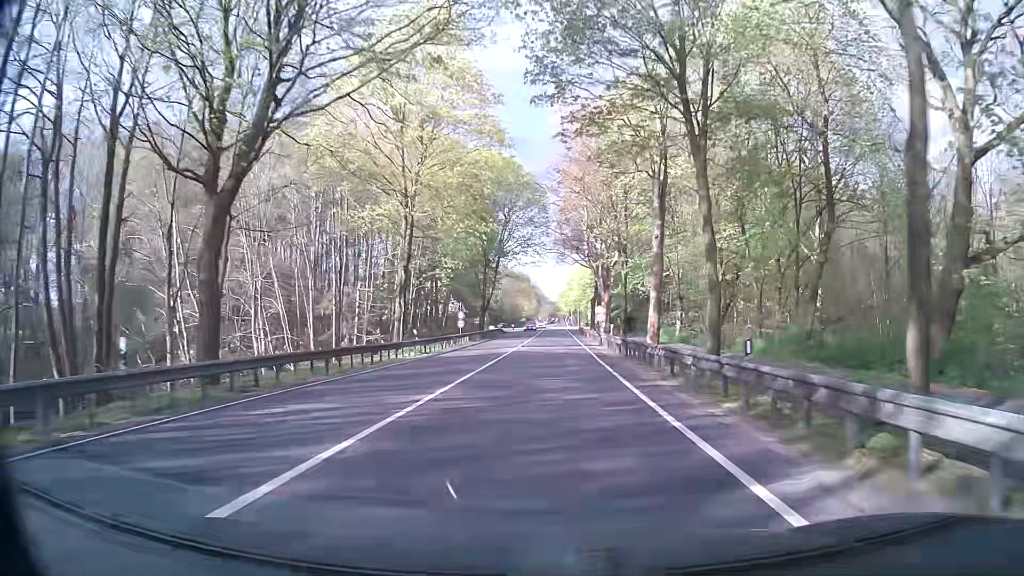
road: primary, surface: asphalt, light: Day
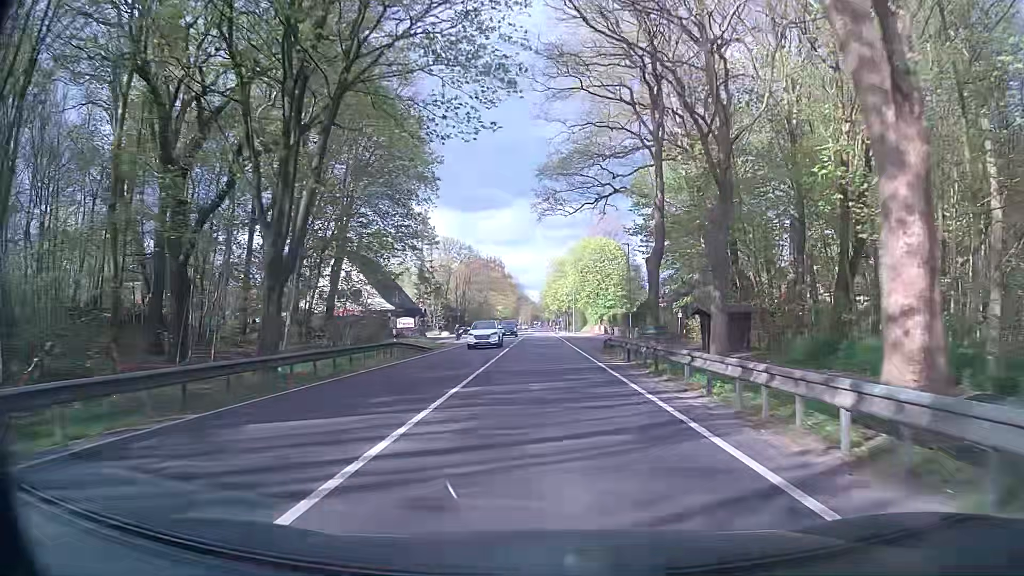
(+0.8, +53.5) m; +2°
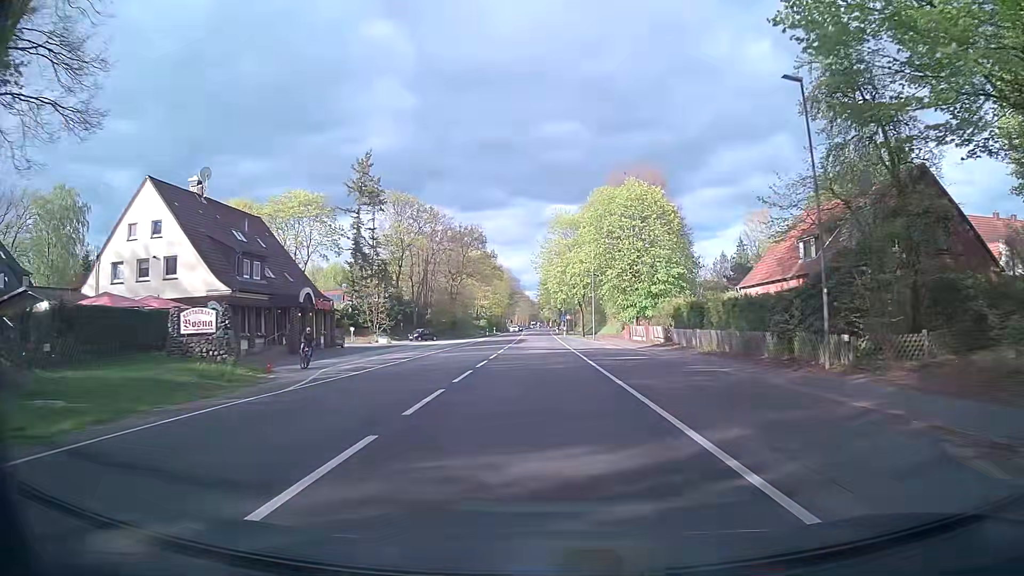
(+0.3, +42.9) m; 0°
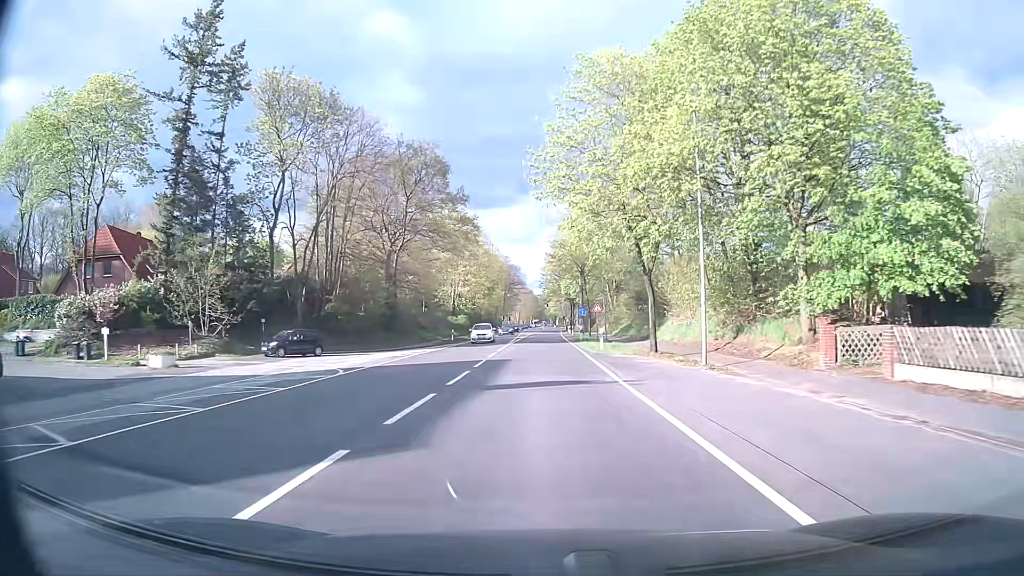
(+0.4, +42.9) m; 0°
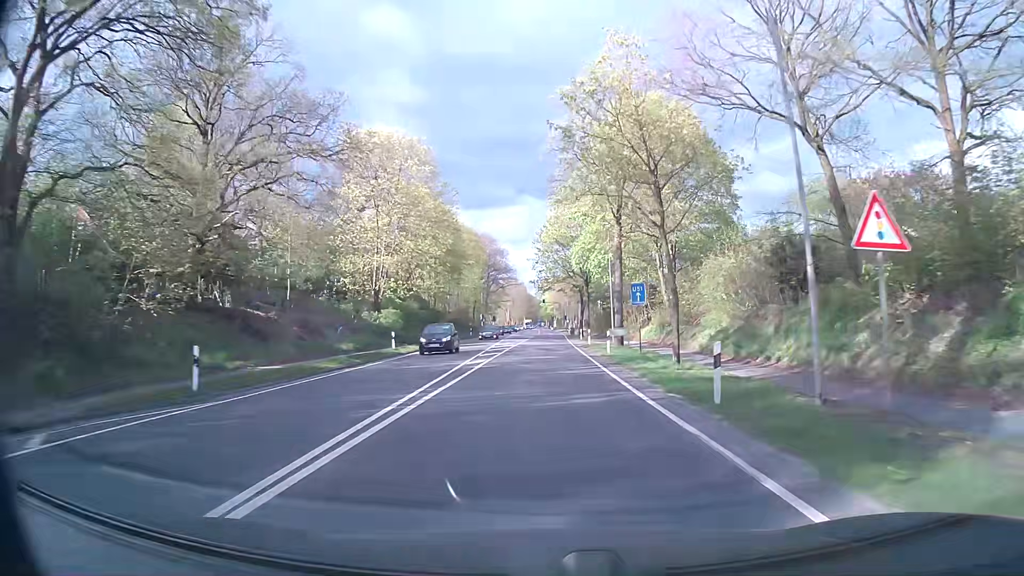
(+0.1, +43.0) m; +1°
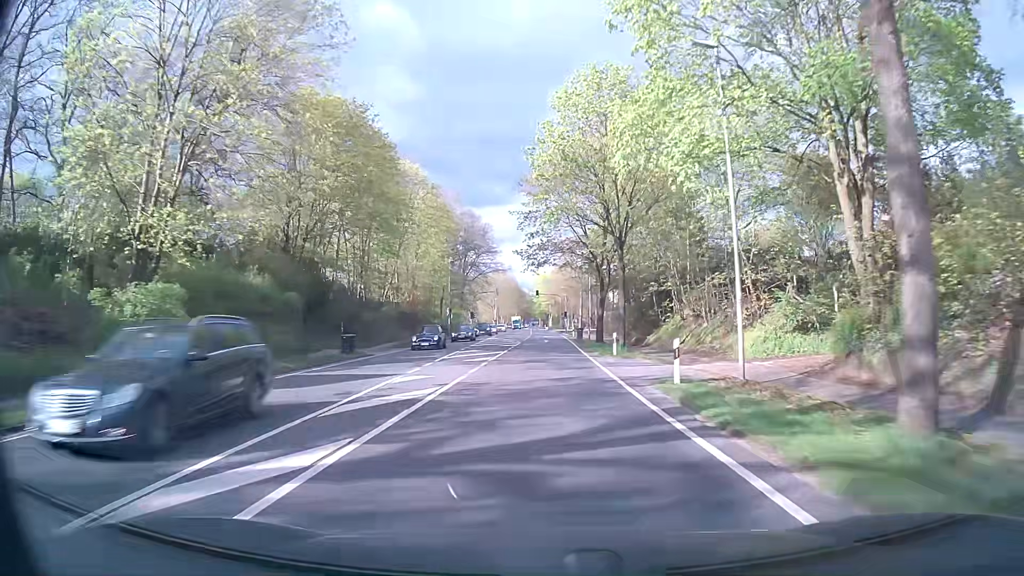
(+0.1, +32.3) m; 0°
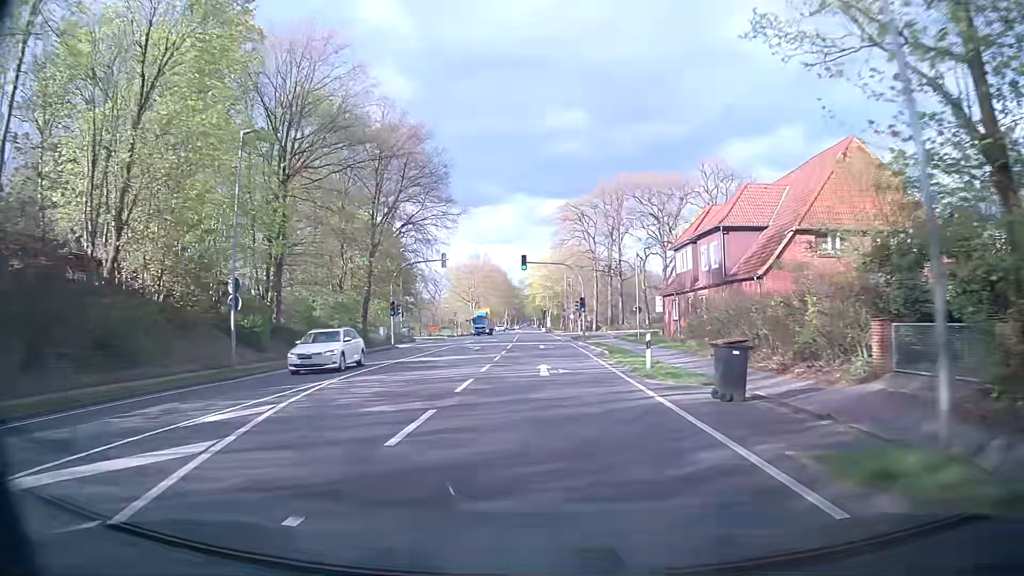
(+0.3, +53.7) m; +1°
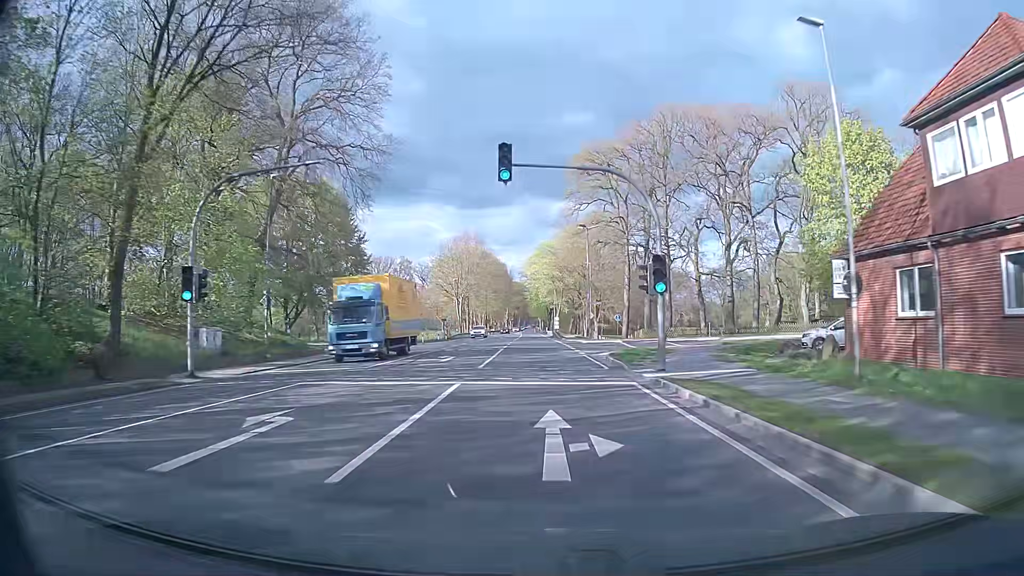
(-0.1, +32.3) m; -1°
(0, +10) (0, +20) (0, +30) (0, +40) (0, +50) (-1, +60) (-1, +70) (-1, +80) (-1, +90) (-1, +100) m
